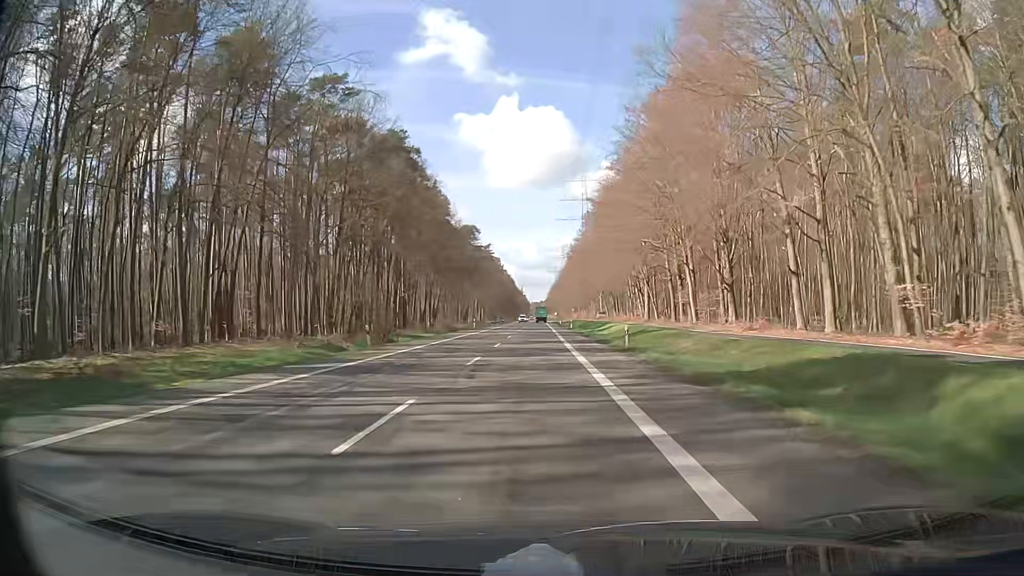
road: secondary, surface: asphalt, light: Day
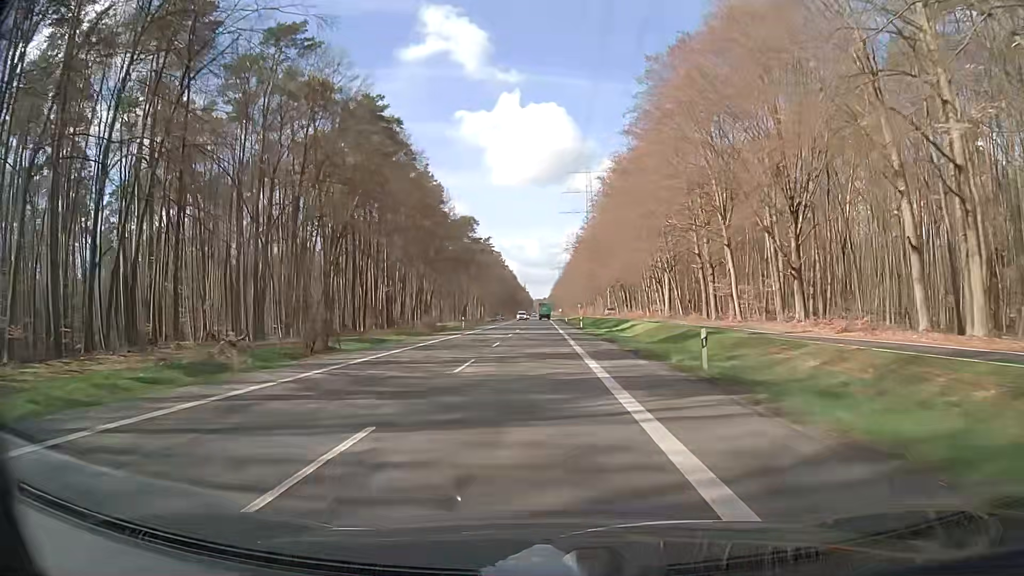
(-0.1, +14.5) m; -1°
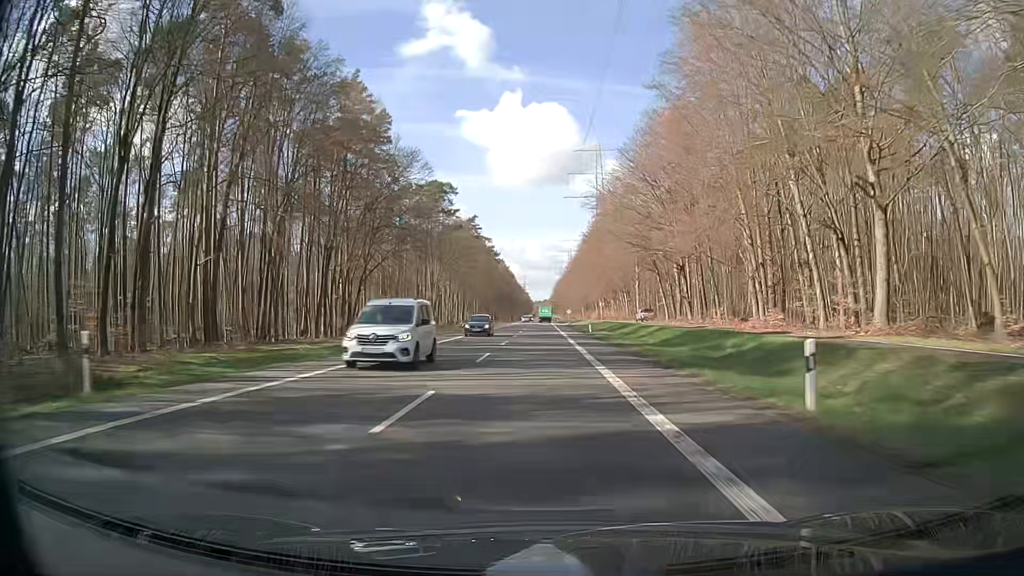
(-0.1, +56.8) m; 0°
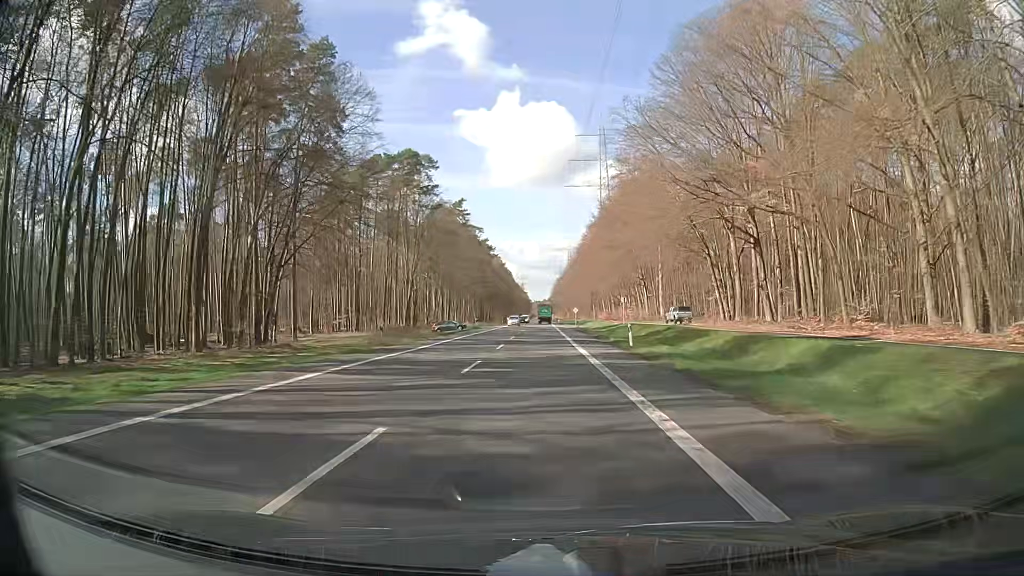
(0.0, +27.7) m; -1°
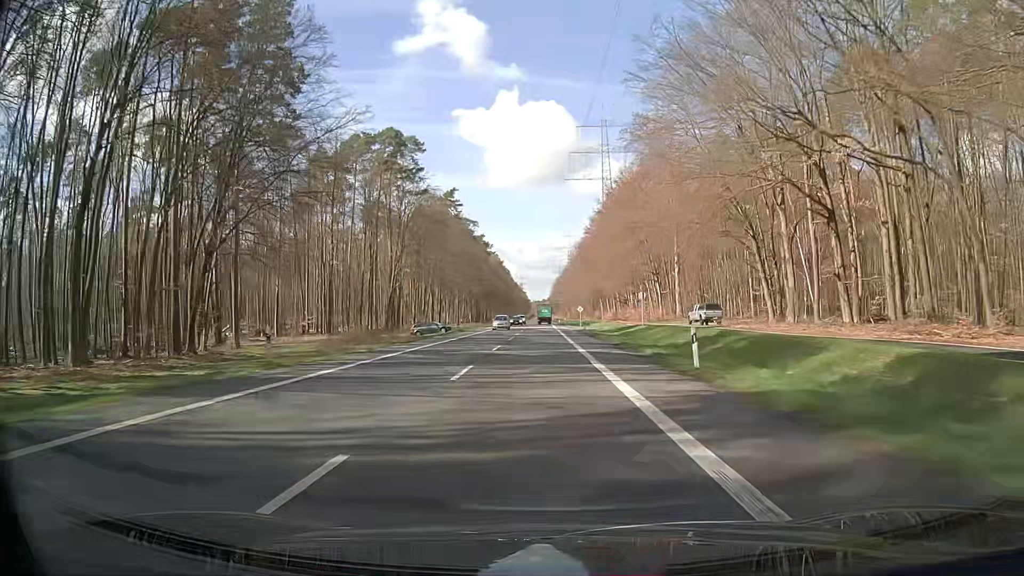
(+0.1, +13.7) m; +1°
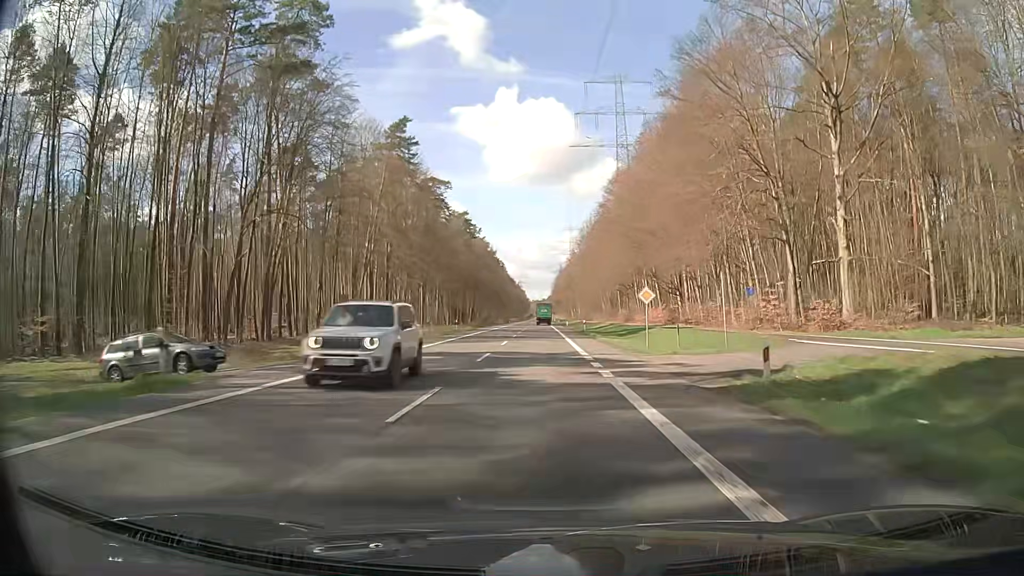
(-0.1, +53.7) m; 0°
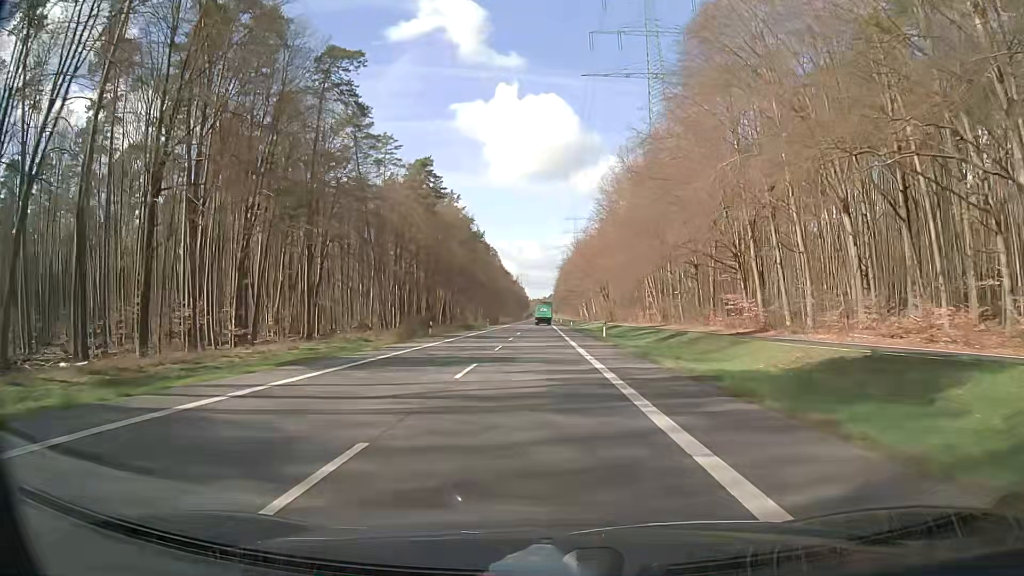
(+0.2, +65.7) m; +1°
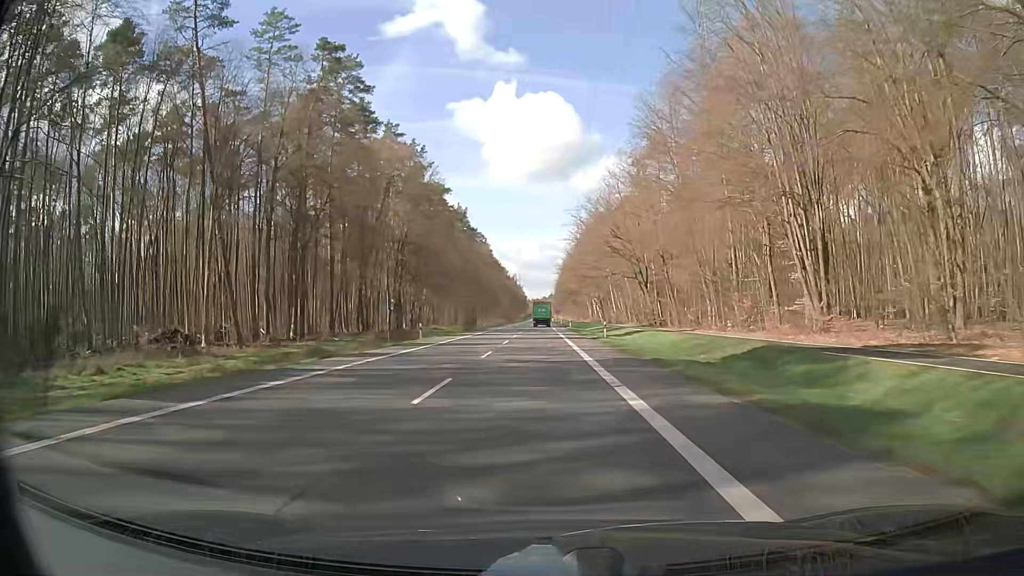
(-0.4, +52.7) m; 0°
(0, +10) (0, +20) (0, +30) (0, +40) (0, +50) (0, +60) (0, +70) (0, +80) (0, +90) (0, +100) m
